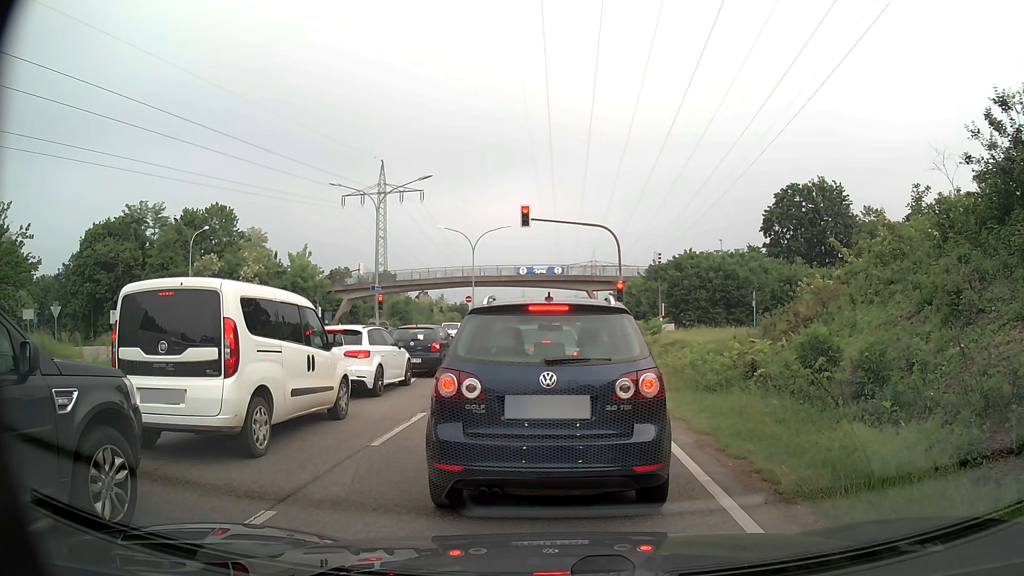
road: primary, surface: asphalt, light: Day
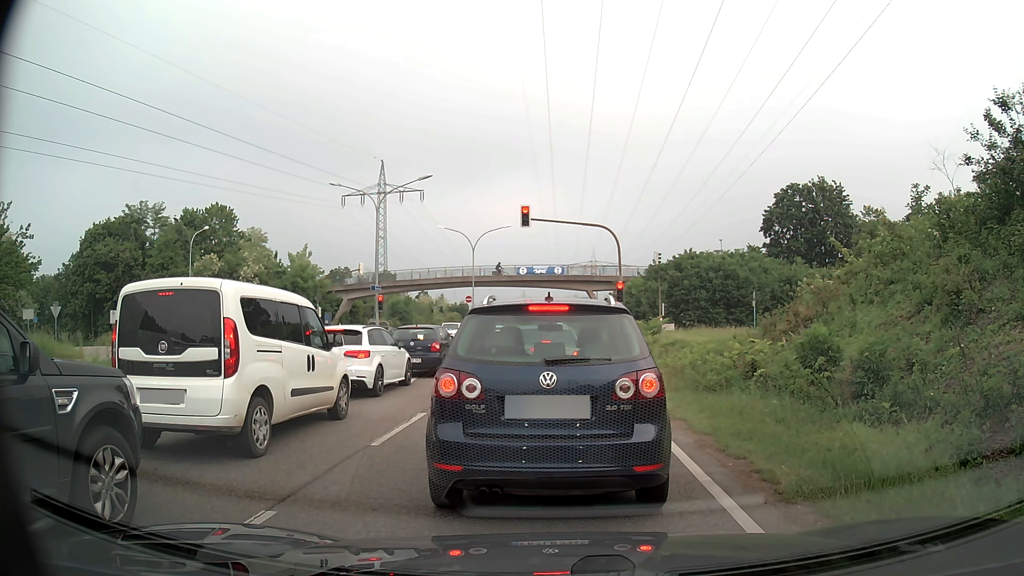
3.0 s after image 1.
(0.0, 0.0) m; 0°
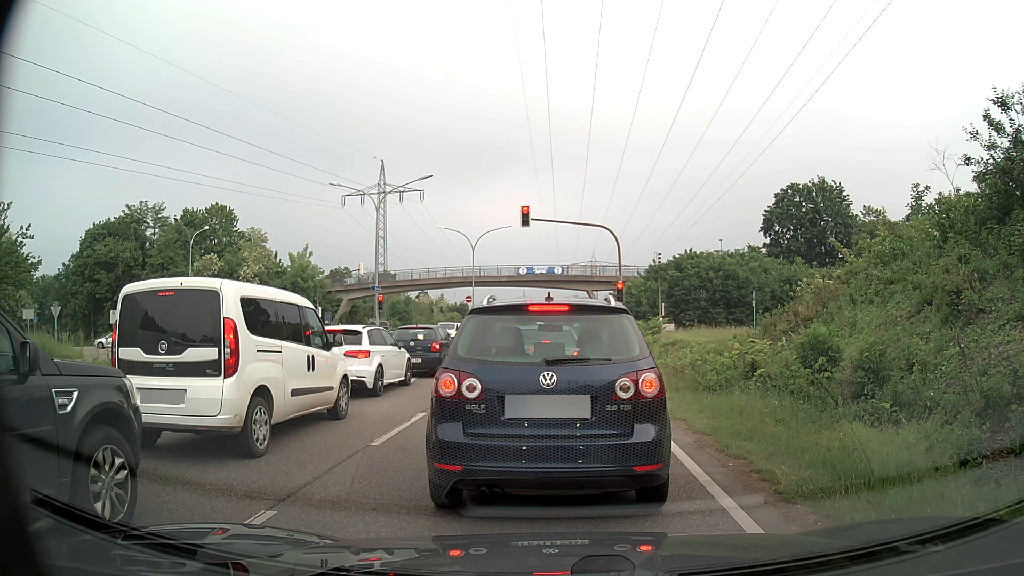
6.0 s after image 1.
(0.0, 0.0) m; 0°
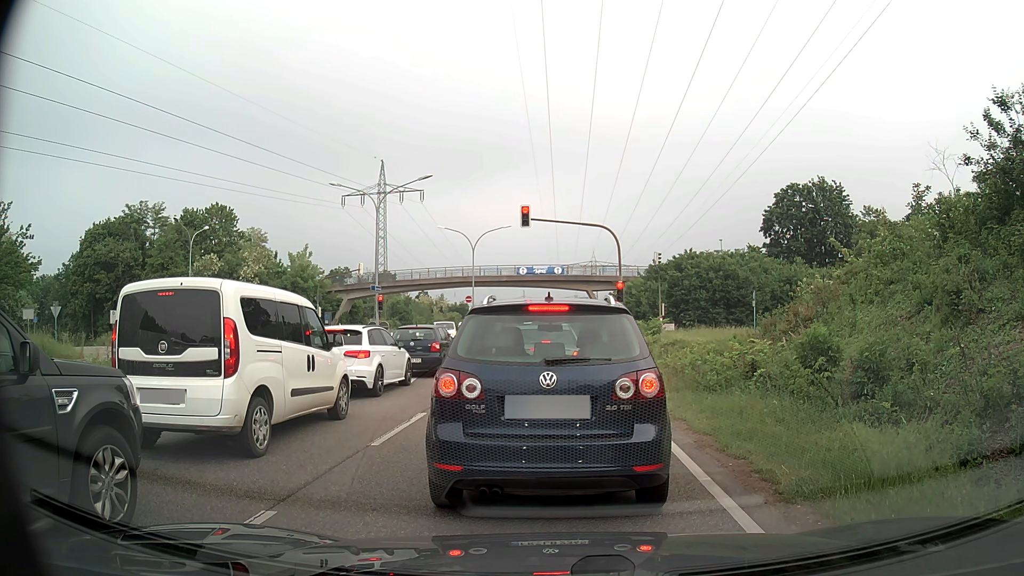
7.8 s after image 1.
(0.0, 0.0) m; 0°
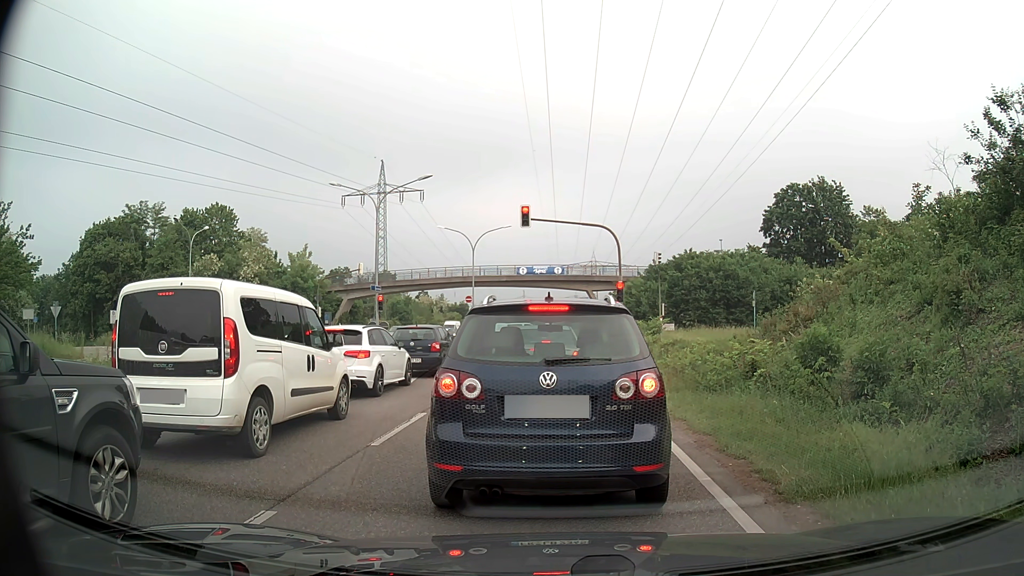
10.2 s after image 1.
(0.0, 0.0) m; 0°
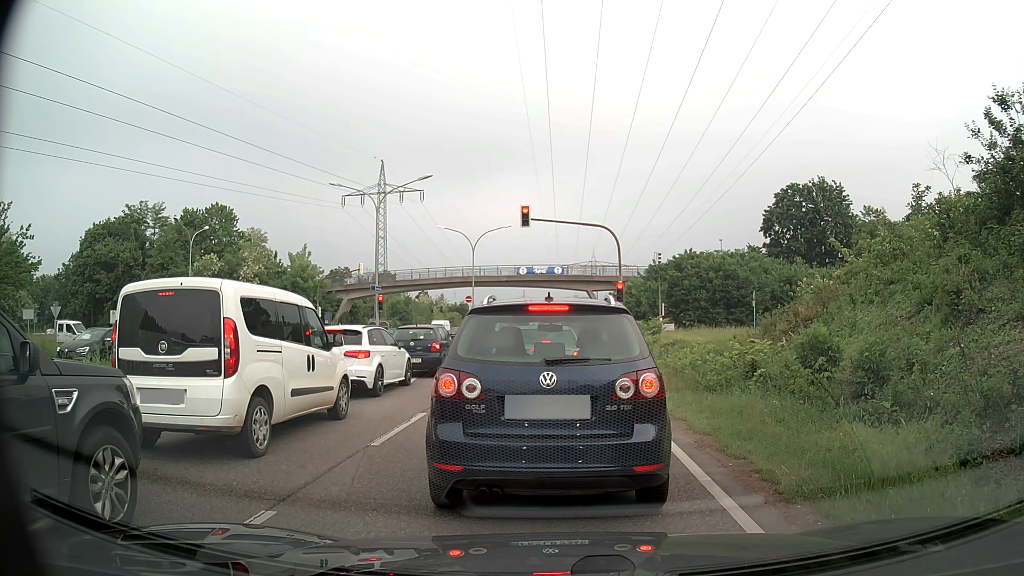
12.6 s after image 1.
(0.0, 0.0) m; 0°
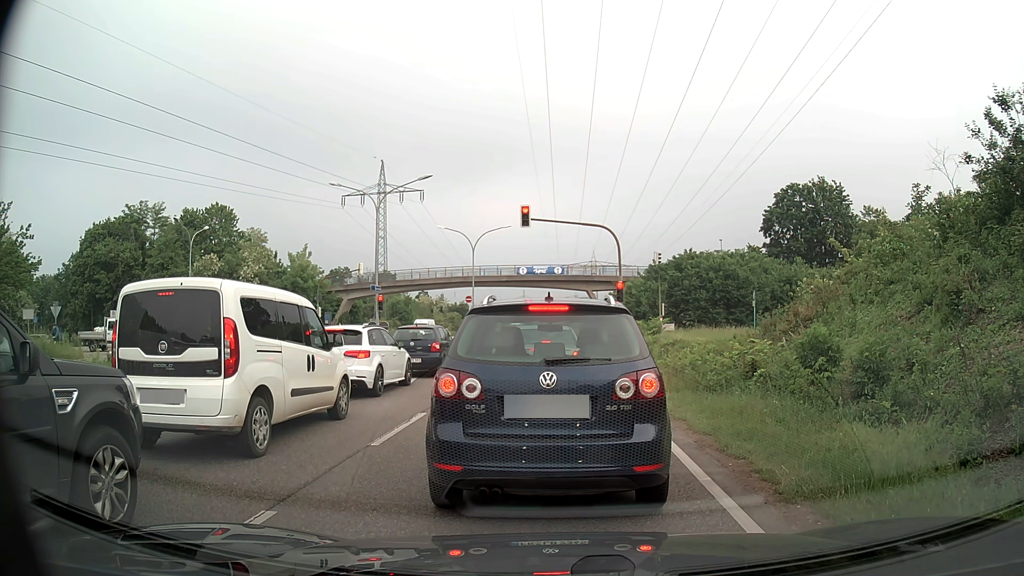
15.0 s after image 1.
(0.0, 0.0) m; 0°
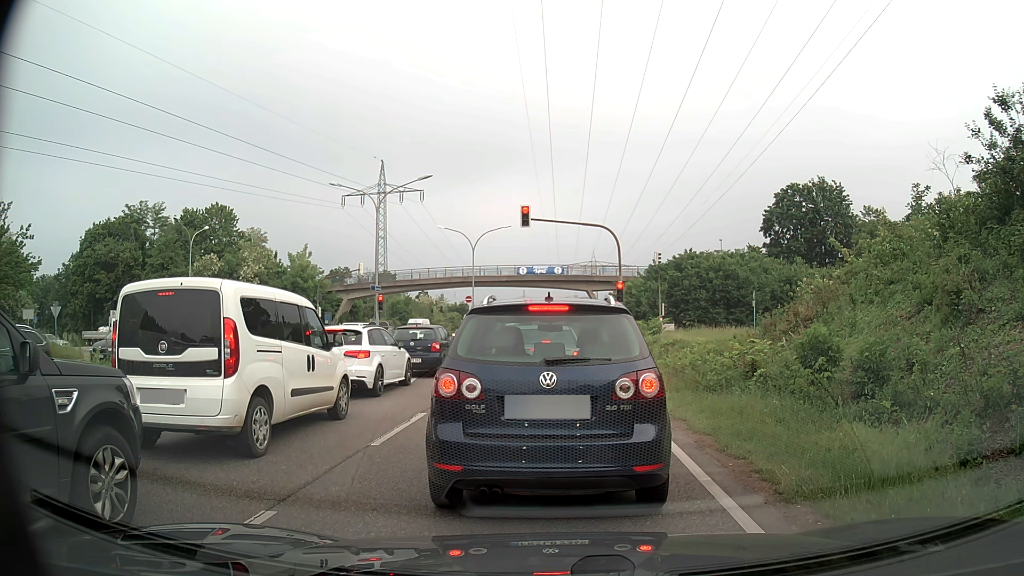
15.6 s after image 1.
(0.0, 0.0) m; 0°
(0, +10) (-1, +20) (-1, +30) (-2, +40) (-2, +50) (-3, +60) (-3, +70) (-3, +80) (-4, +90) (-4, +100) m
